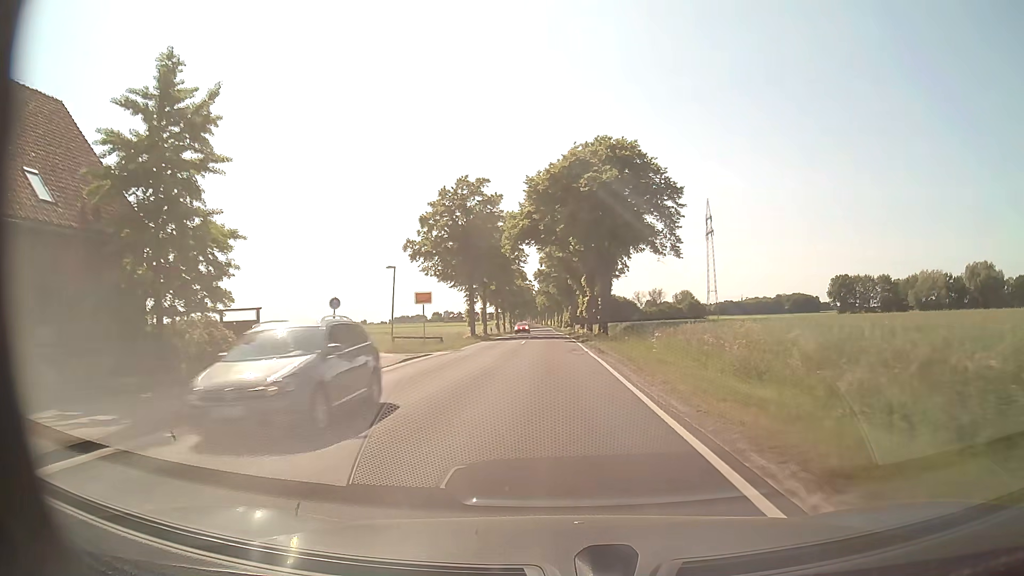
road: secondary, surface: asphalt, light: Day
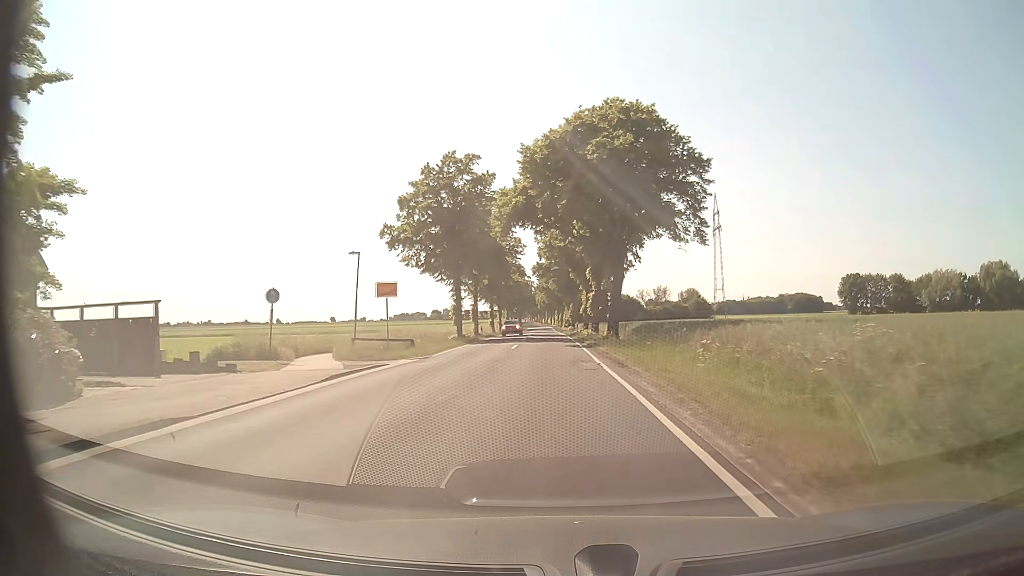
(0.0, +8.2) m; 0°
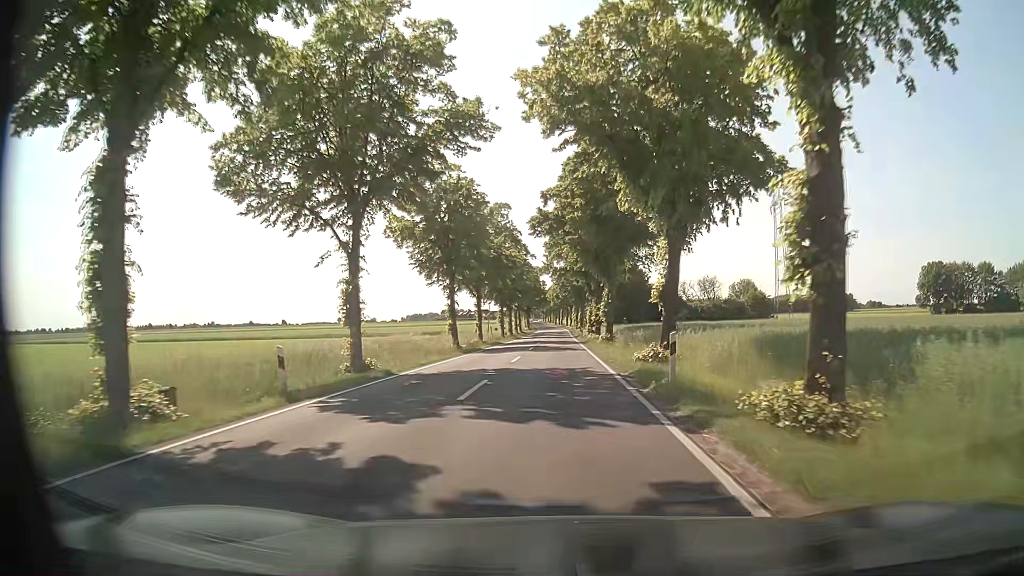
(-0.4, +42.6) m; -1°
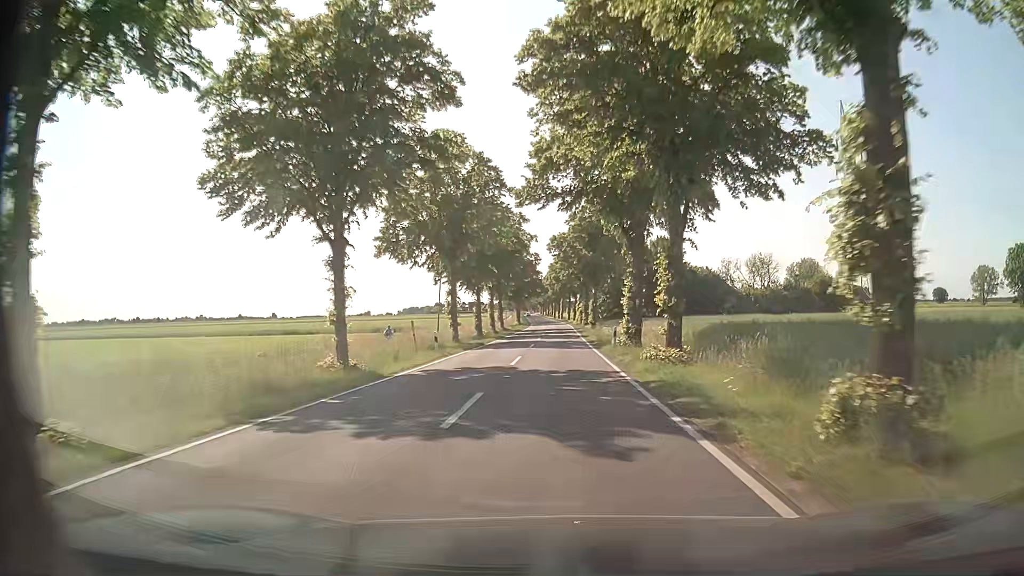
(+0.1, +39.3) m; 0°
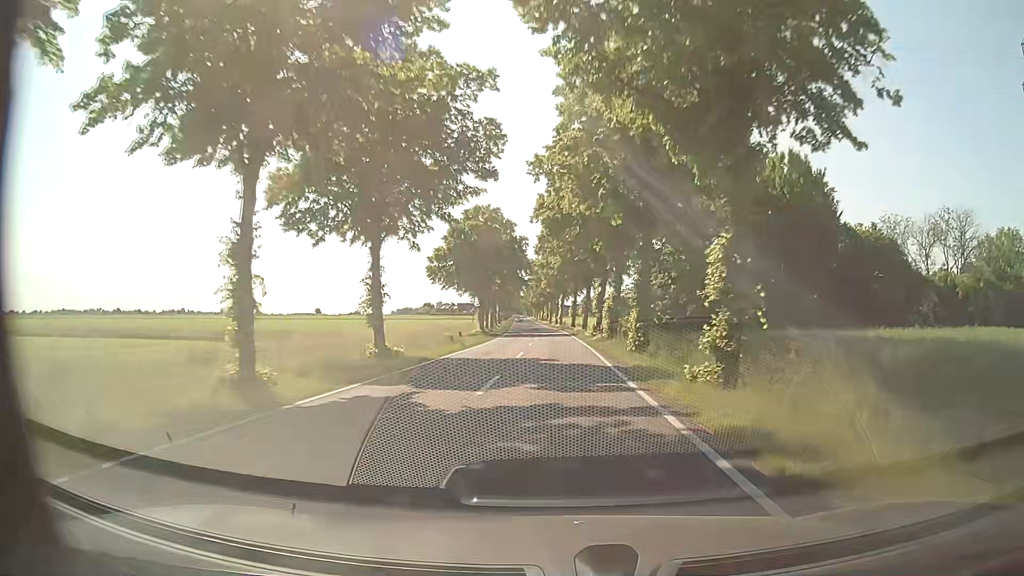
(+0.3, +56.4) m; 0°
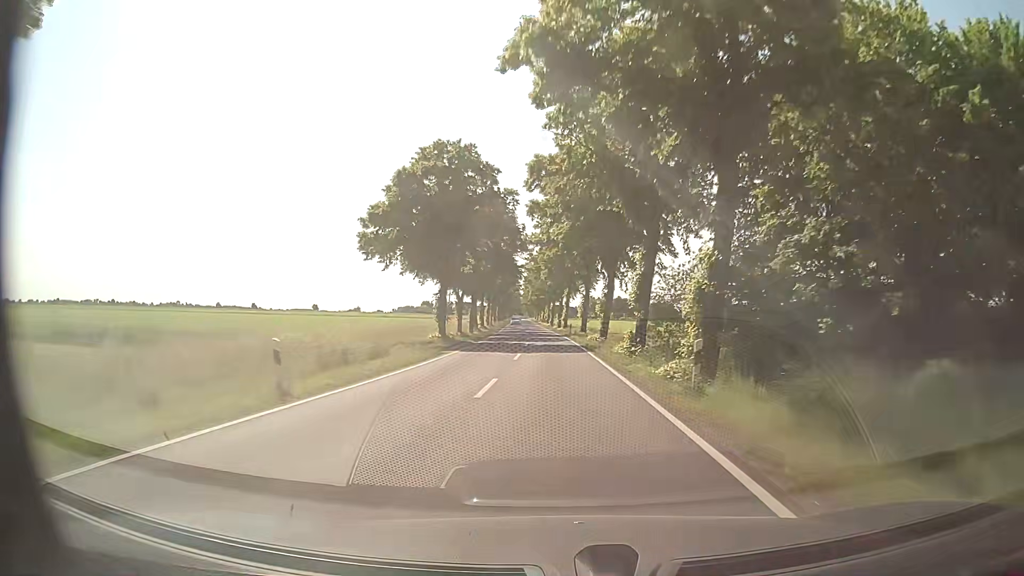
(0.0, +24.5) m; 0°
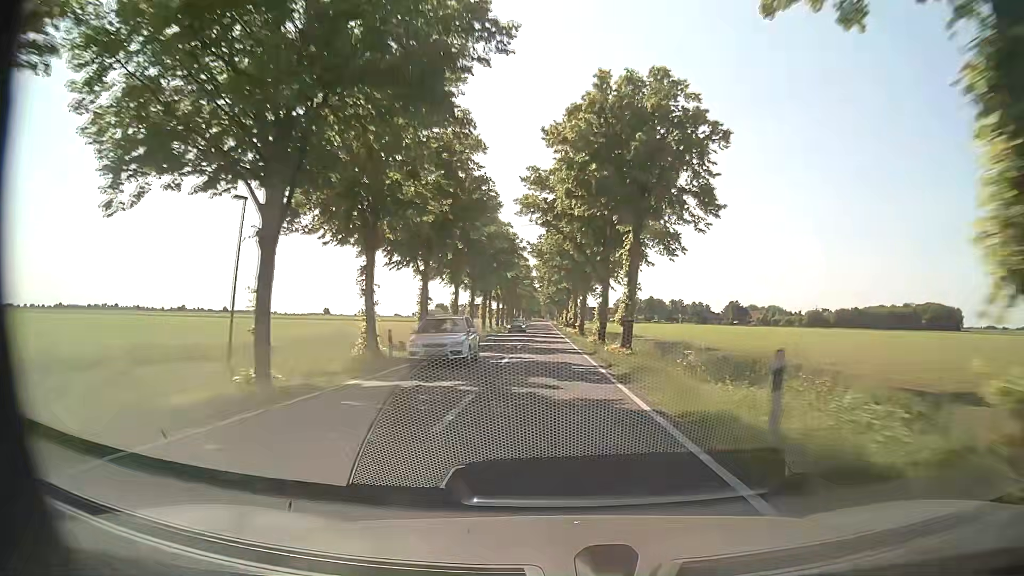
(-0.8, +52.2) m; -2°
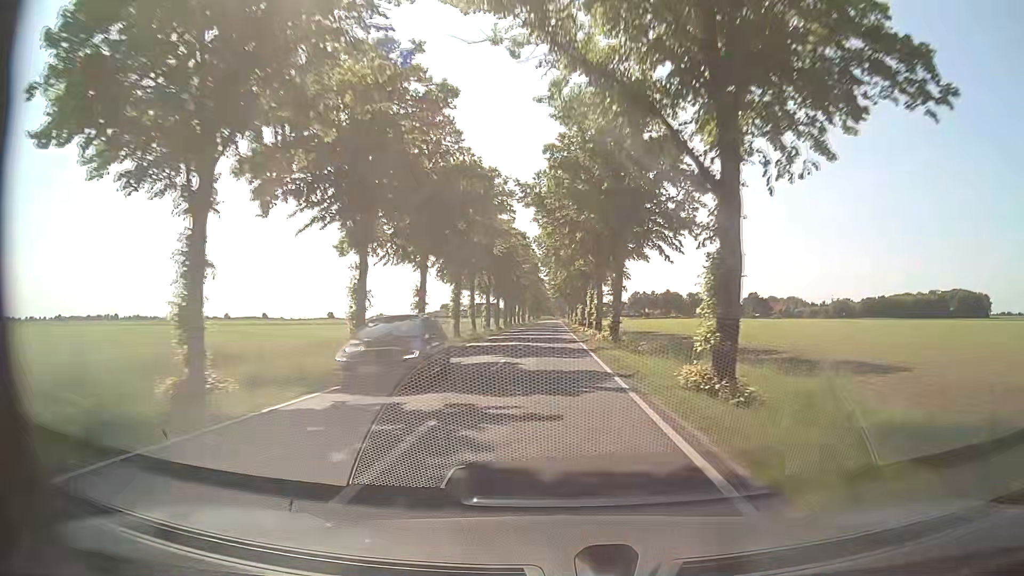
(-0.3, +27.6) m; -1°
(0, +10) (0, +20) (0, +30) (0, +40) (-1, +50) (-1, +60) (-1, +70) (-1, +80) (-1, +90) (-1, +100) m
